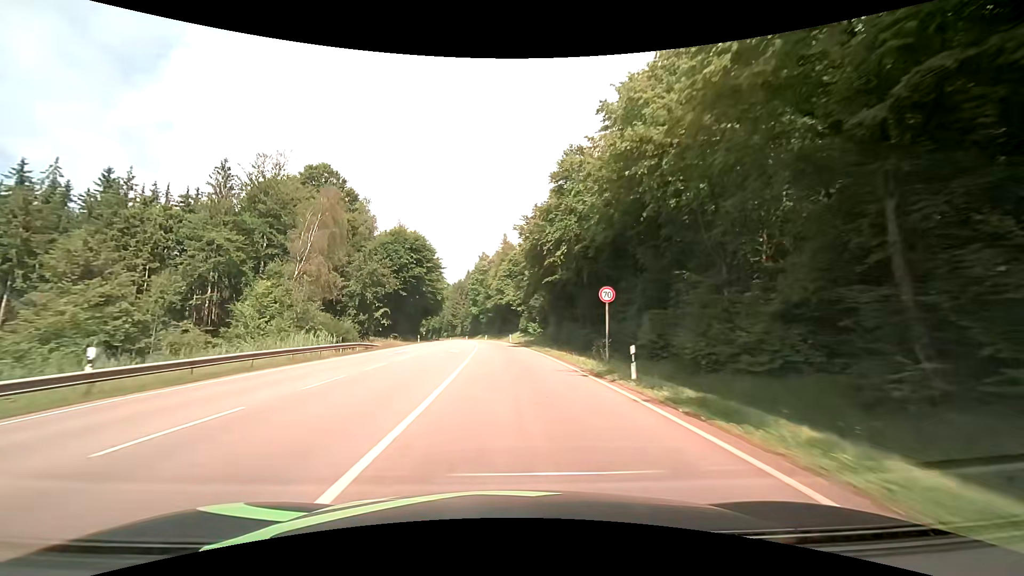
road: secondary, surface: asphalt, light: Day
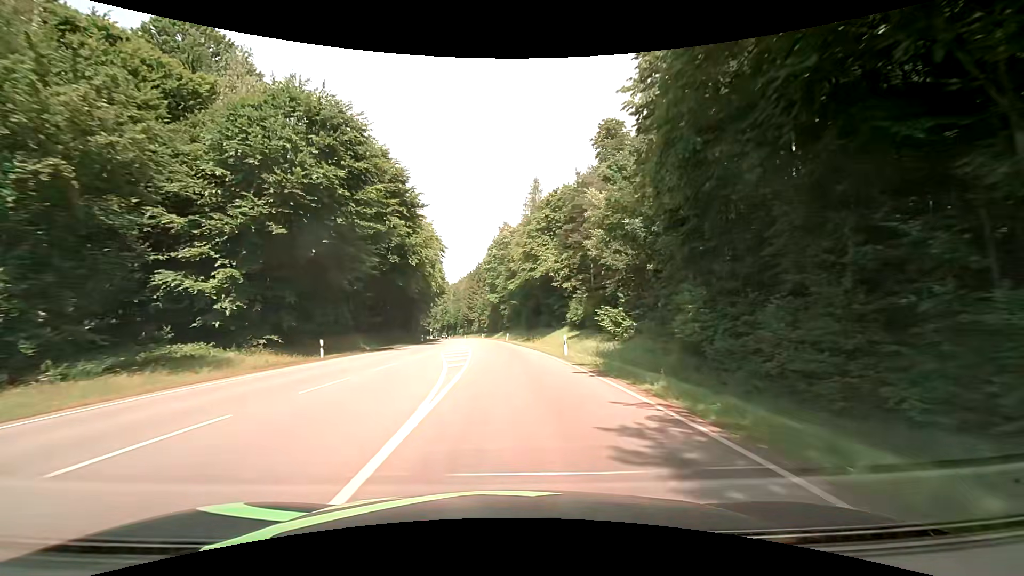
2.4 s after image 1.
(-1.3, +43.0) m; -3°
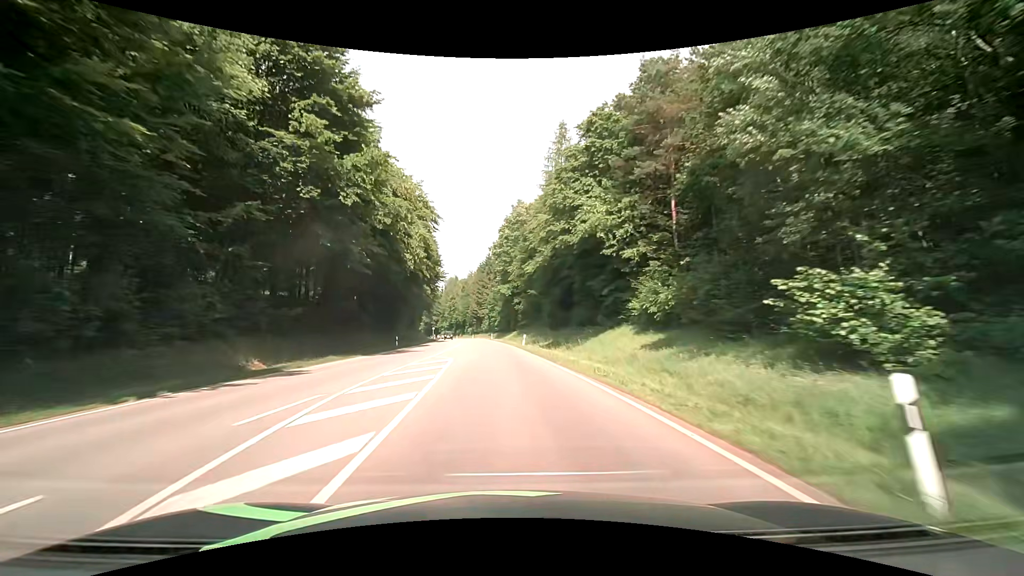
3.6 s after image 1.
(-0.4, +21.6) m; -2°
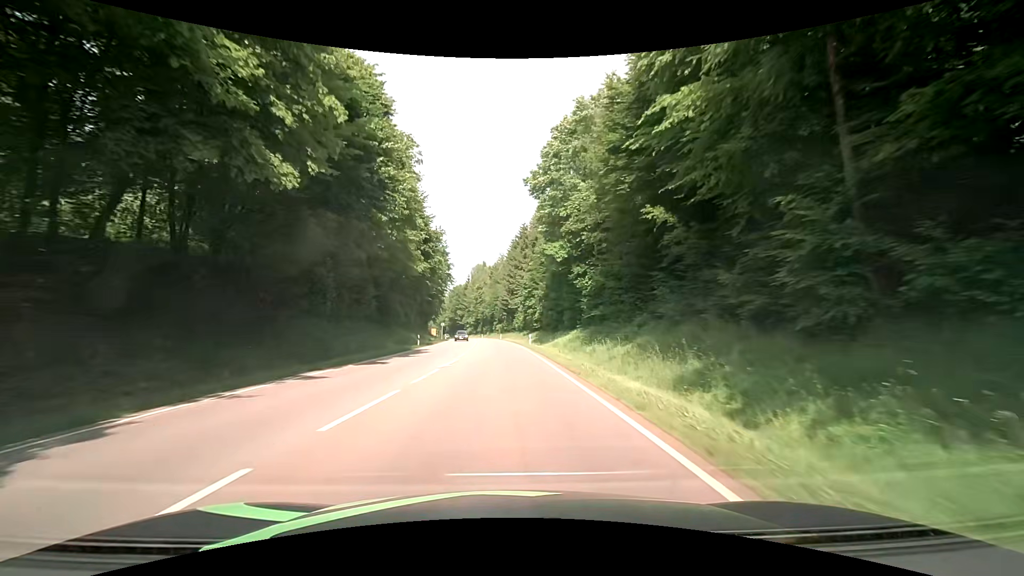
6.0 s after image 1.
(-1.4, +43.3) m; -3°
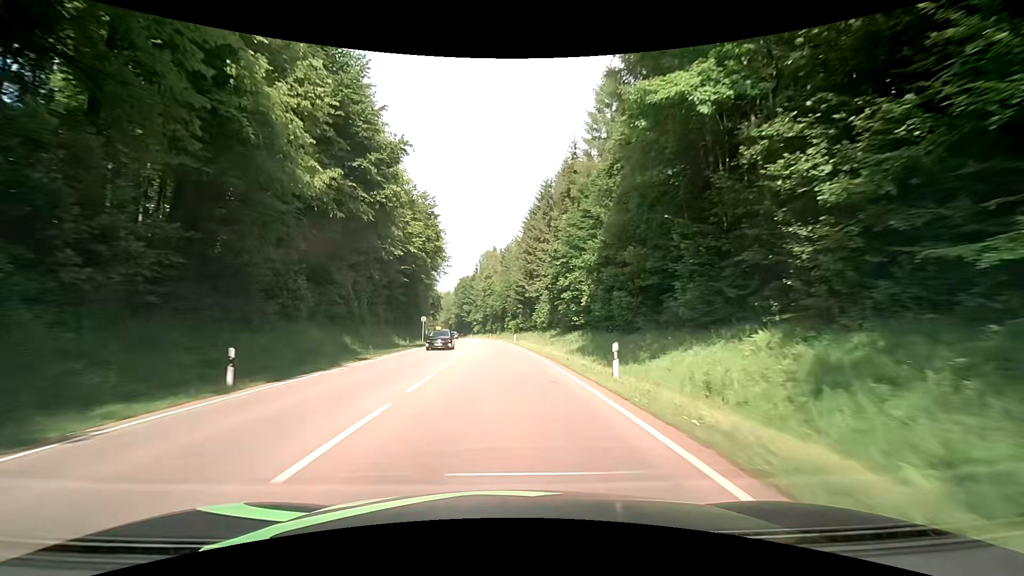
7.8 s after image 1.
(-0.7, +32.5) m; -2°
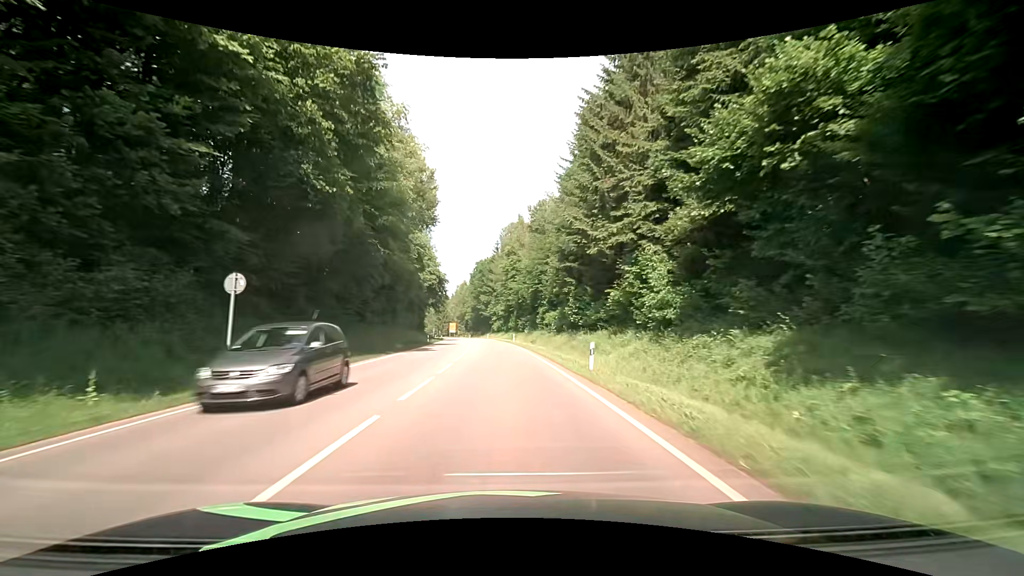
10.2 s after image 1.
(-0.7, +43.2) m; -3°
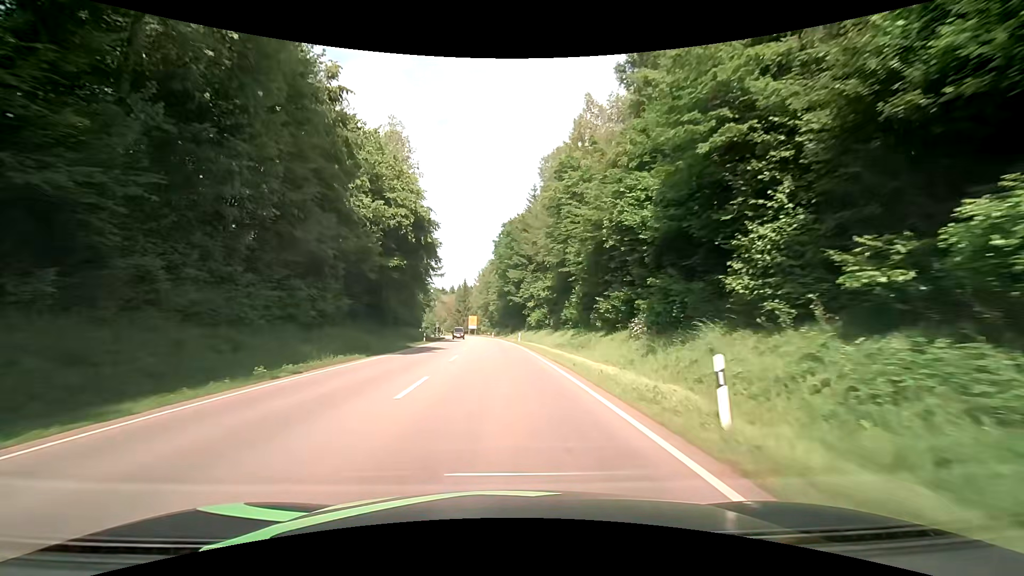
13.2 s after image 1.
(-1.3, +54.1) m; -3°
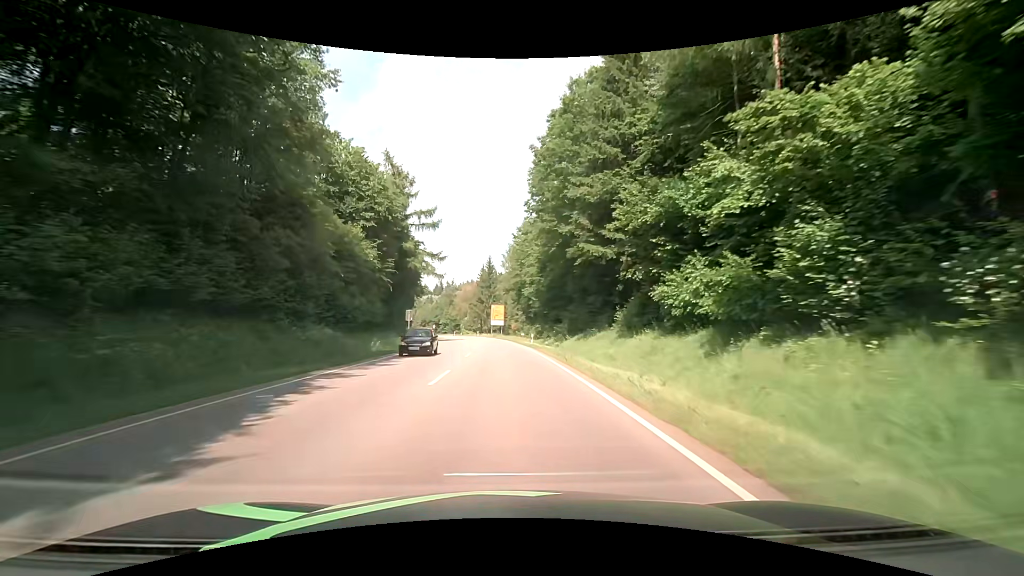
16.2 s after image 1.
(-2.1, +54.0) m; -4°
(0, +10) (0, +20) (-1, +30) (-1, +40) (-2, +50) (-3, +60) (-4, +70) (-6, +80) (-8, +90) (-9, +99) m
